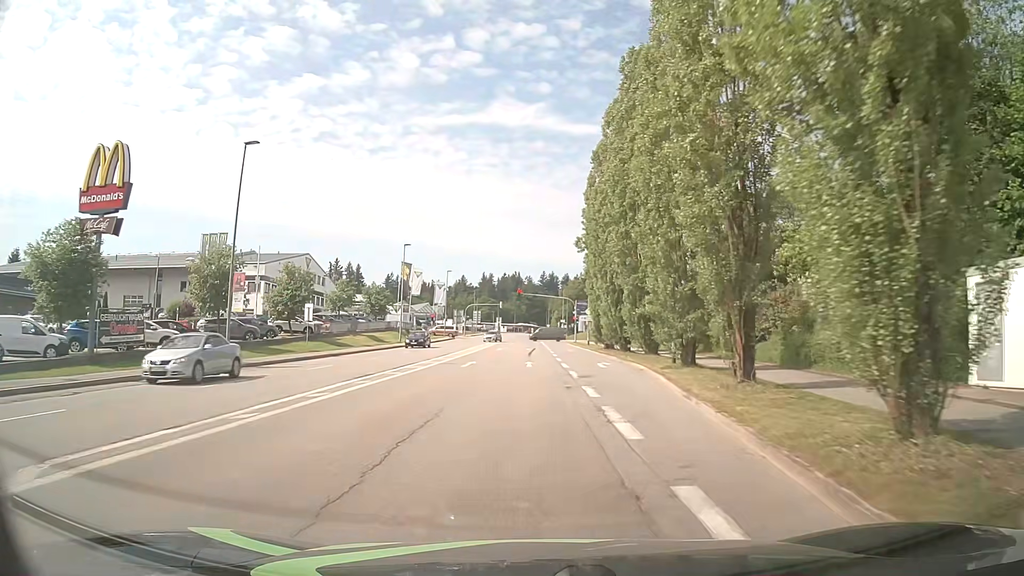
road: tertiary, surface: asphalt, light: Day
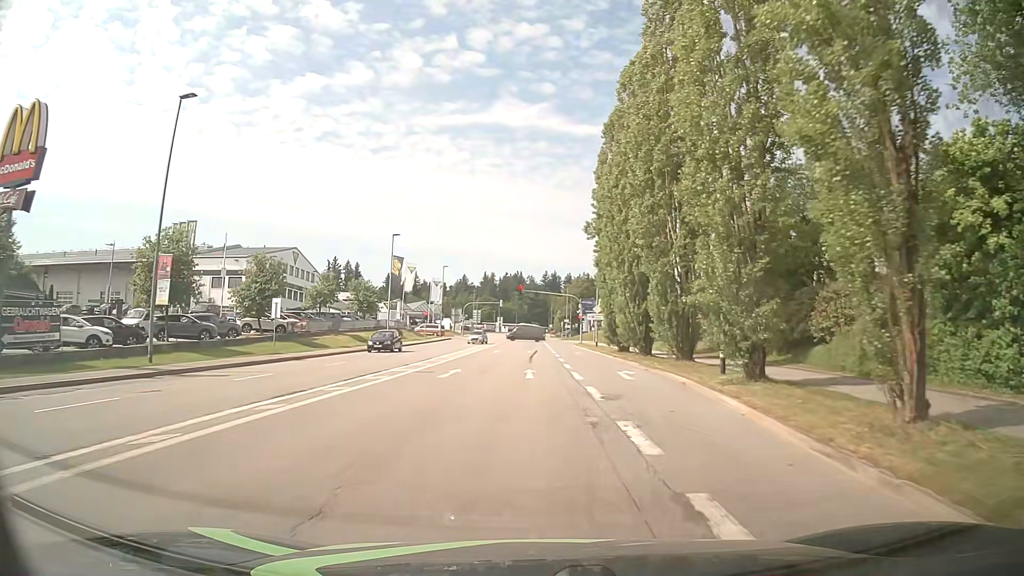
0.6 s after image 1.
(0.0, +6.9) m; 0°
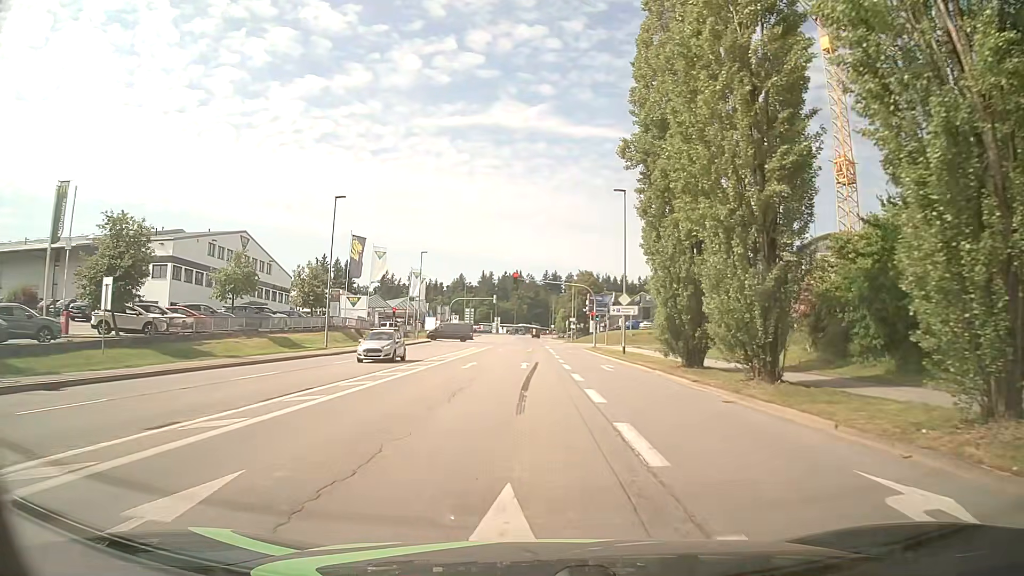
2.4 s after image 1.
(0.0, +18.8) m; +1°
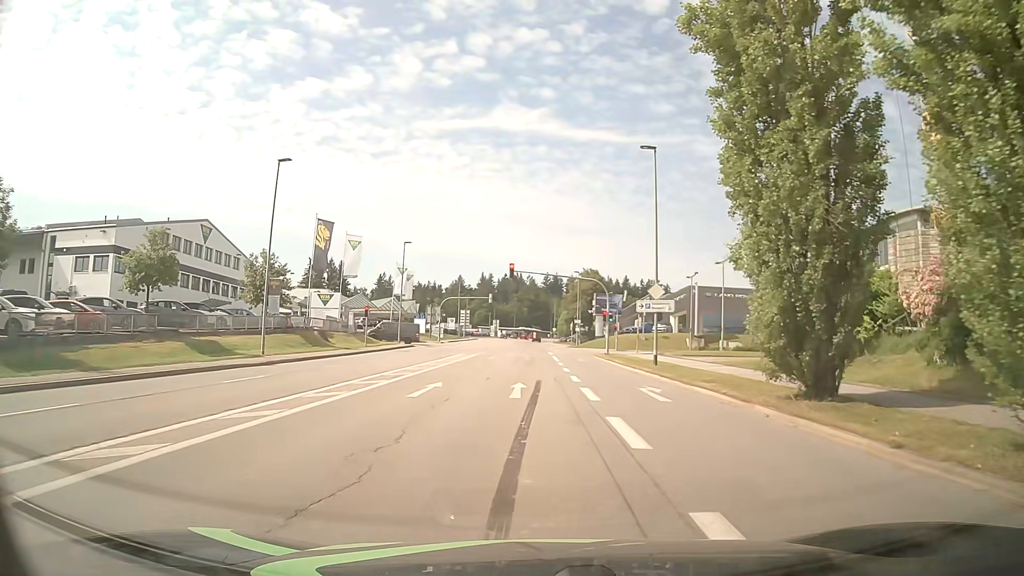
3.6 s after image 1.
(-0.2, +10.8) m; -2°
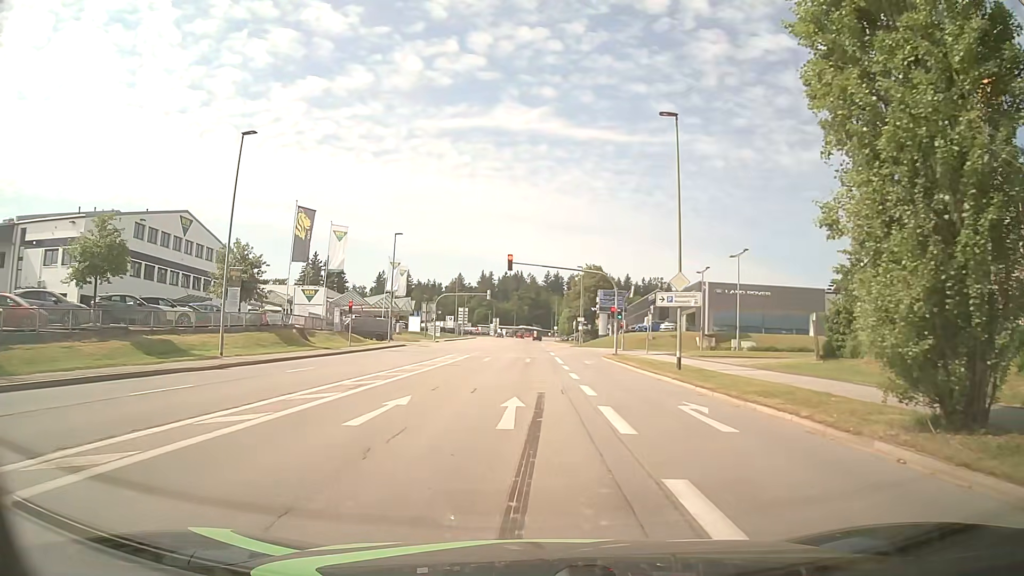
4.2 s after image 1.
(0.0, +4.9) m; 0°
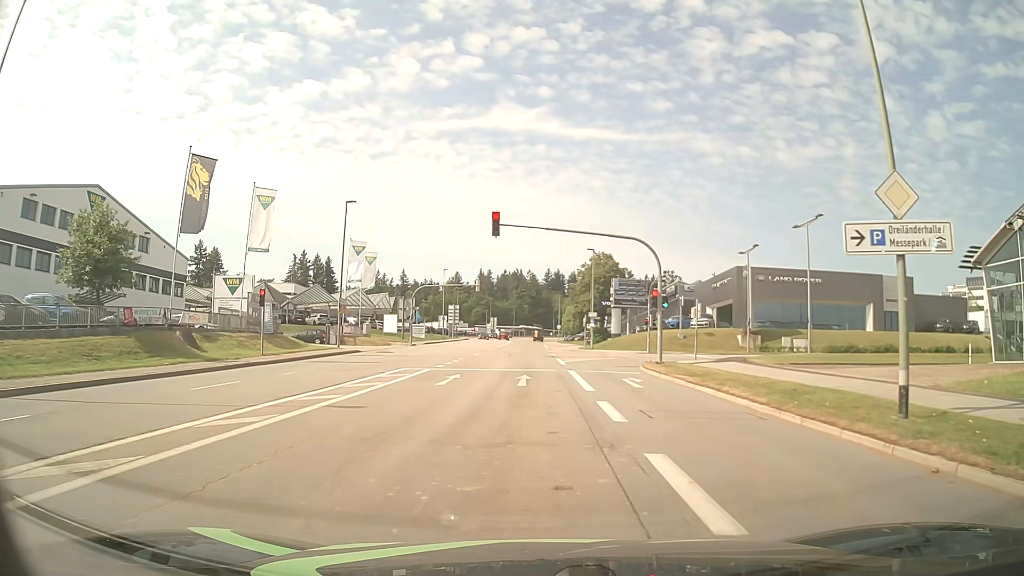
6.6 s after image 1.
(0.0, +16.5) m; 0°
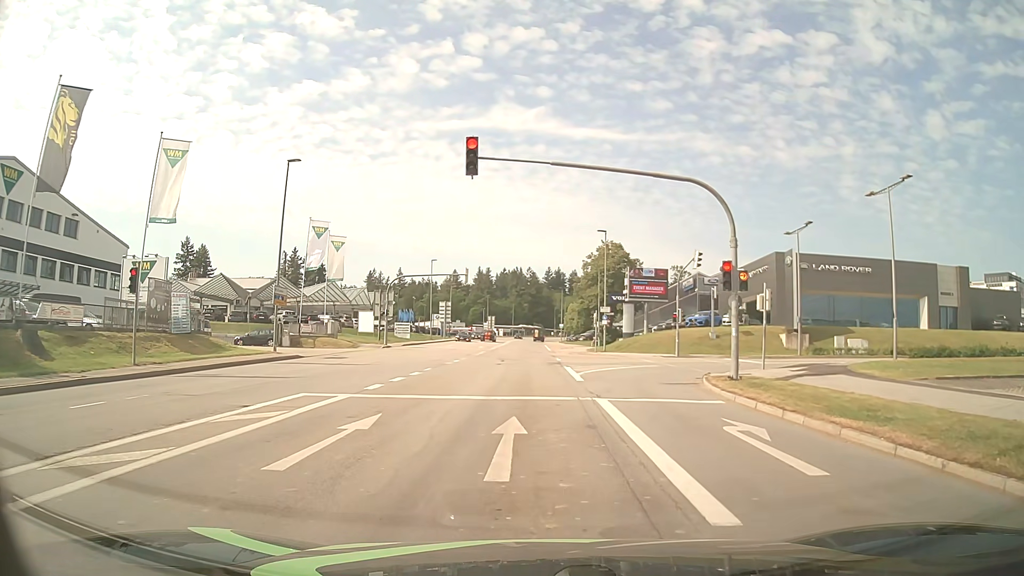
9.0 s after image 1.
(0.0, +11.7) m; -1°
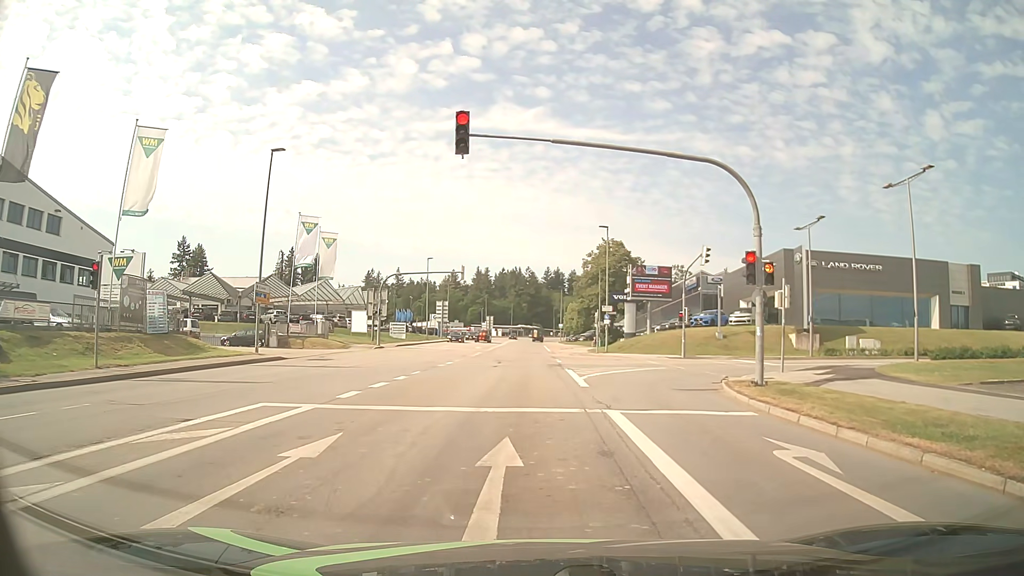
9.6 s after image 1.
(0.0, +2.3) m; +1°
(0, +10) (0, +20) (0, +30) (0, +40) (0, +50) (0, +60) (0, +70) (0, +80) (0, +90) (0, +100) m
